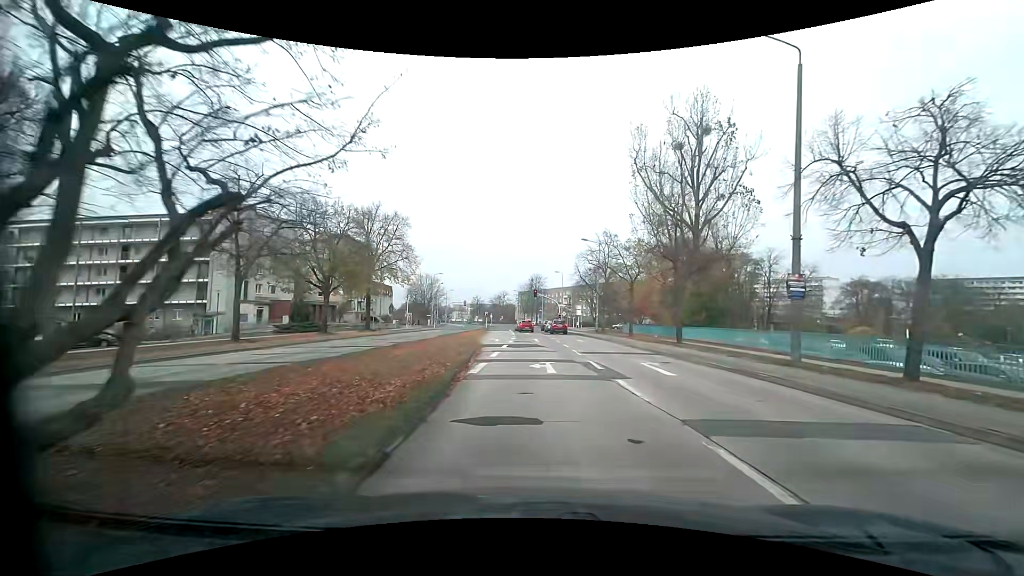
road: tertiary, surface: concrete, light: Day
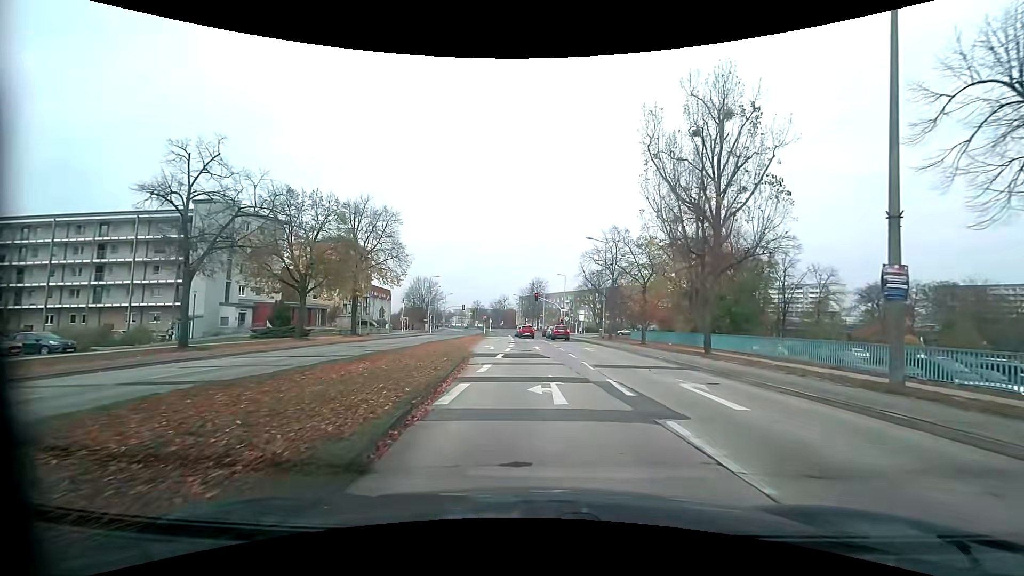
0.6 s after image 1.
(0.0, +4.3) m; -1°
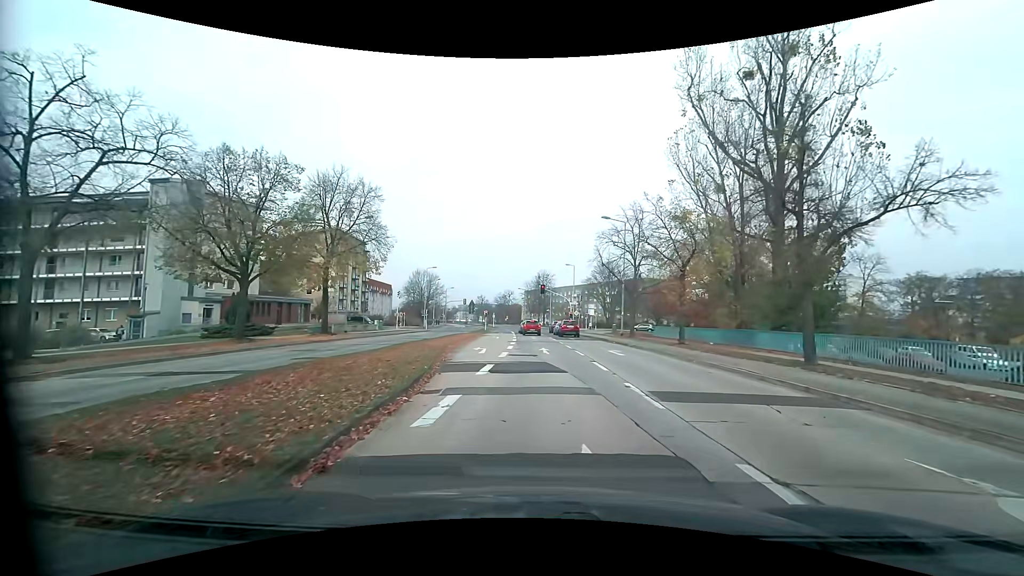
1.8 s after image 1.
(+0.1, +8.1) m; 0°
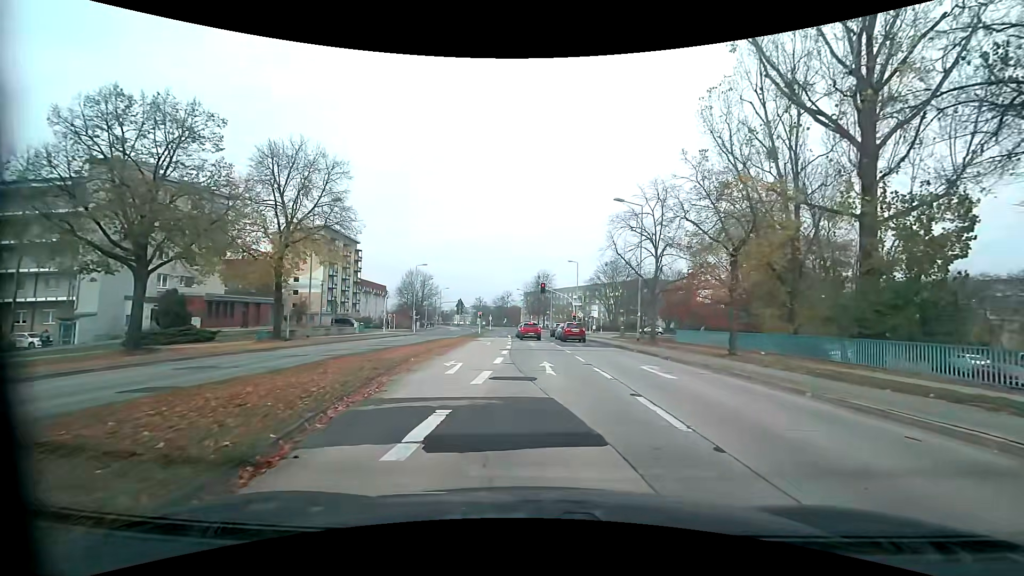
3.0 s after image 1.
(0.0, +7.4) m; 0°
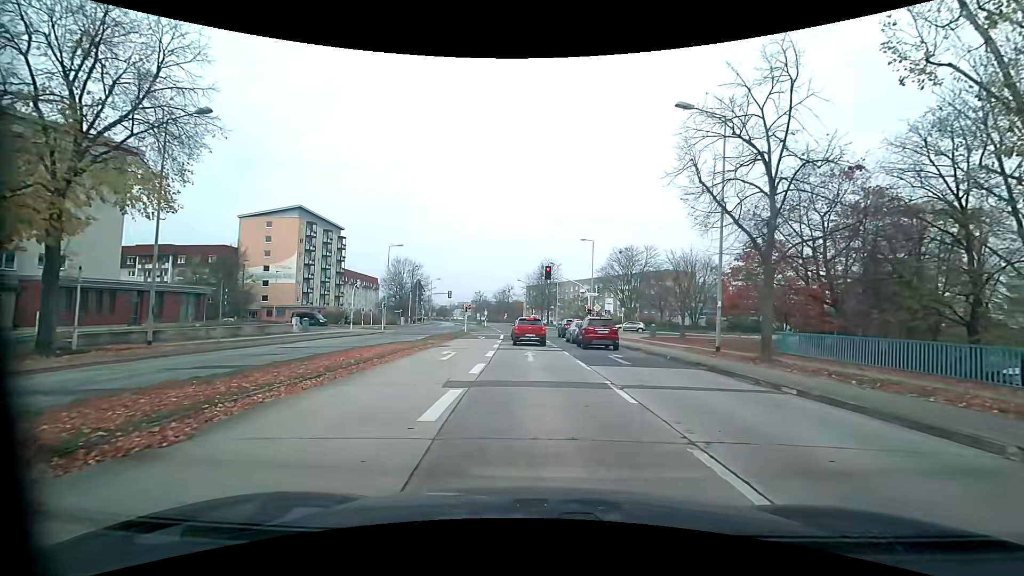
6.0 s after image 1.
(+0.1, +16.0) m; -1°
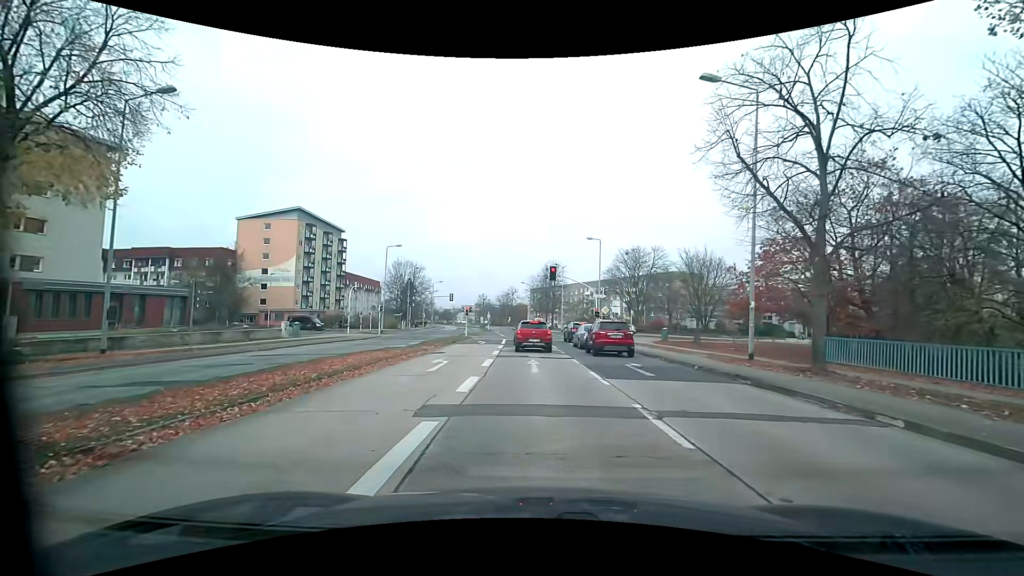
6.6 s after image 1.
(0.0, +2.7) m; 0°
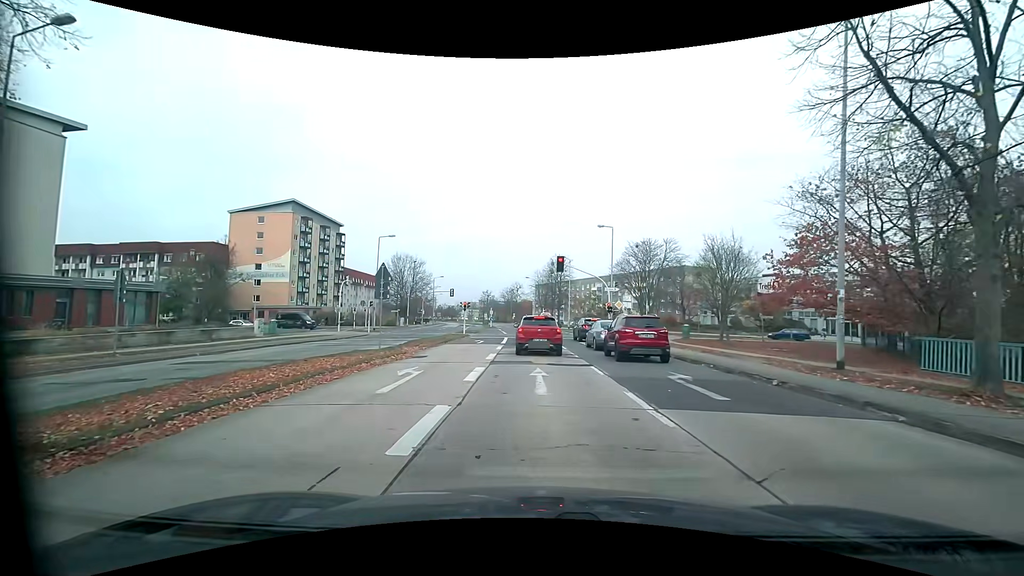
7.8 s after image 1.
(0.0, +4.9) m; +1°
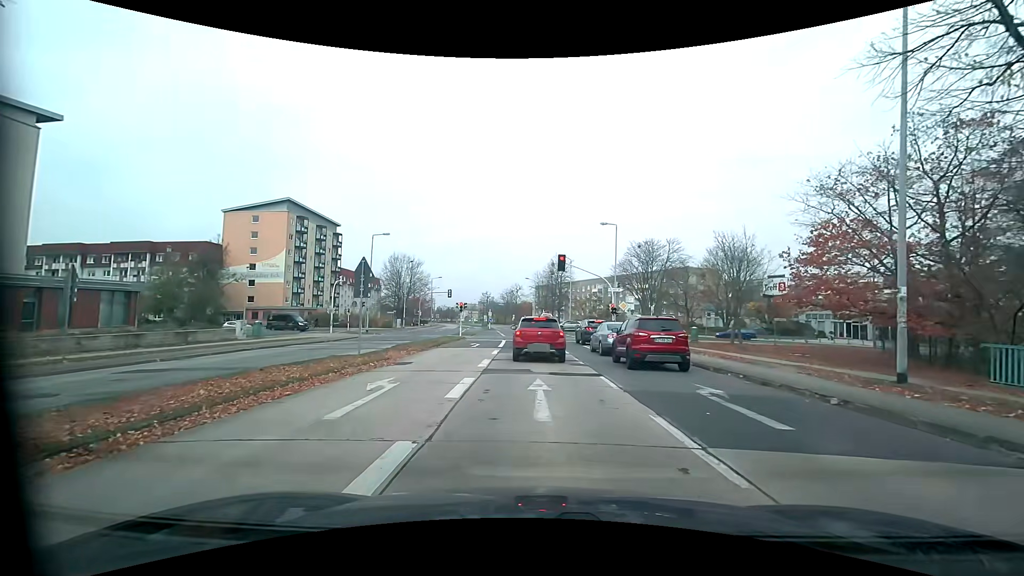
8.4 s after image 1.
(0.0, +2.2) m; -1°
